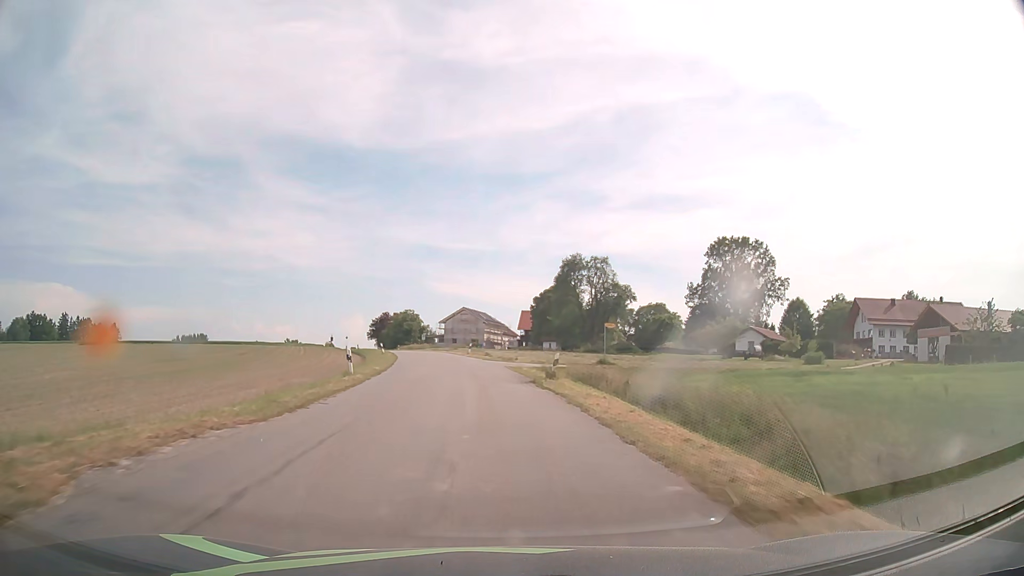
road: tertiary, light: Day
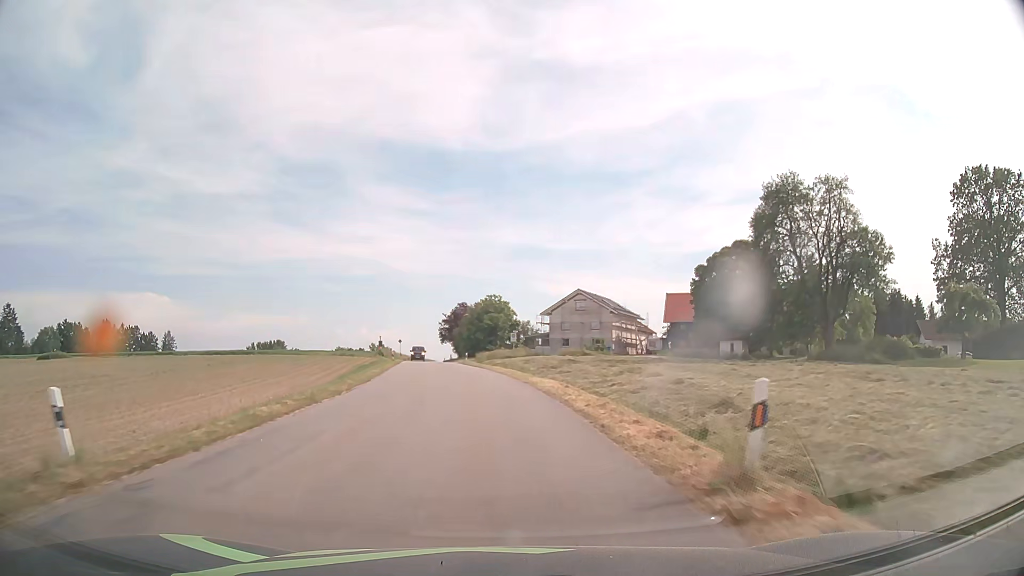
(-4.1, +50.2) m; -9°
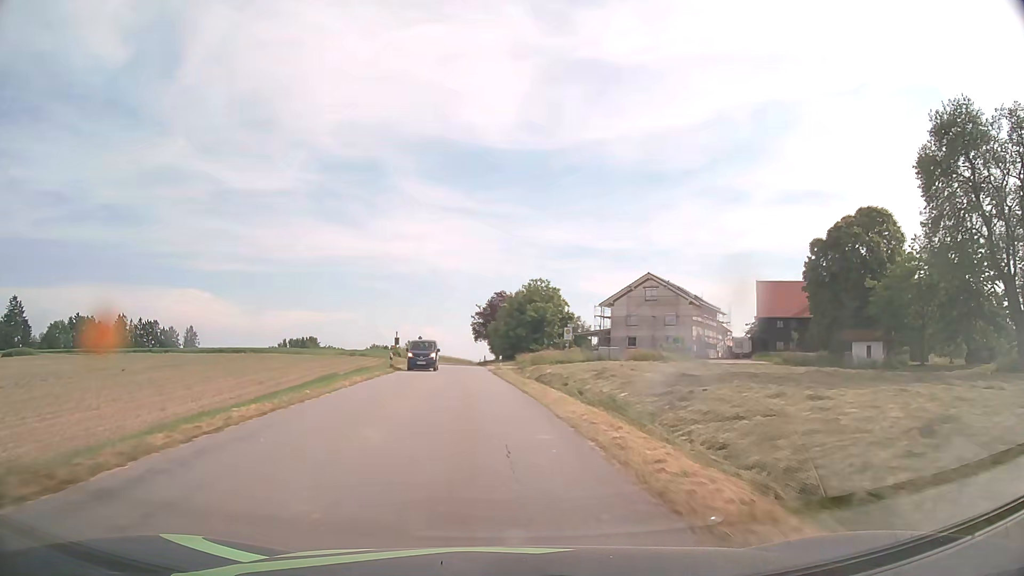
(-0.5, +20.3) m; -3°
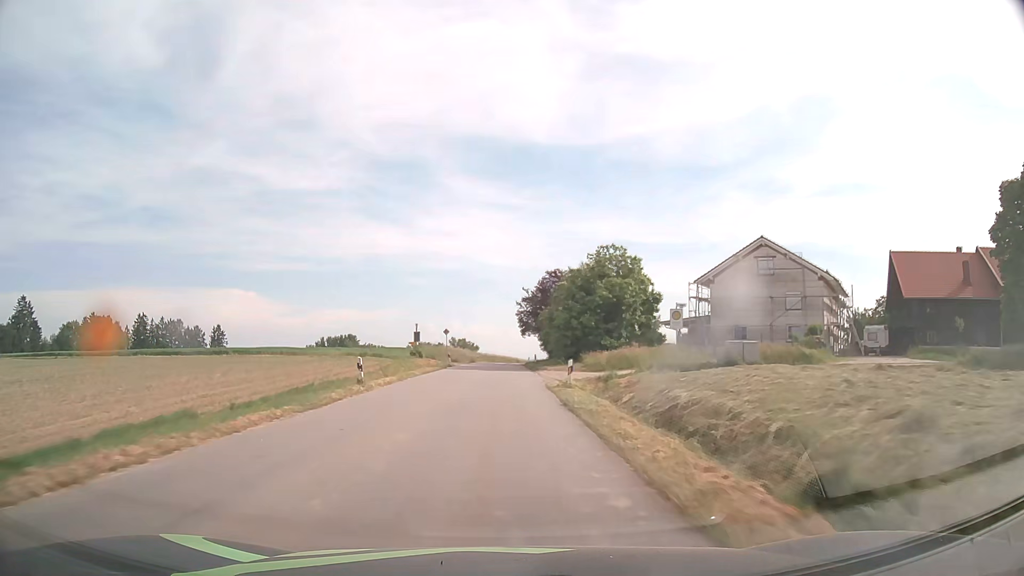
(-0.8, +20.5) m; -4°
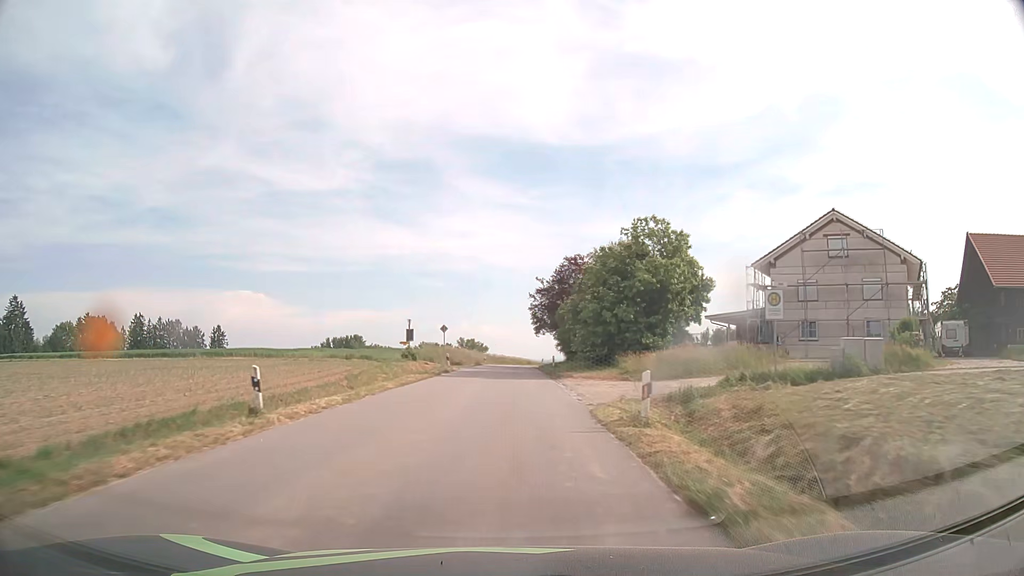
(-0.1, +10.4) m; -1°
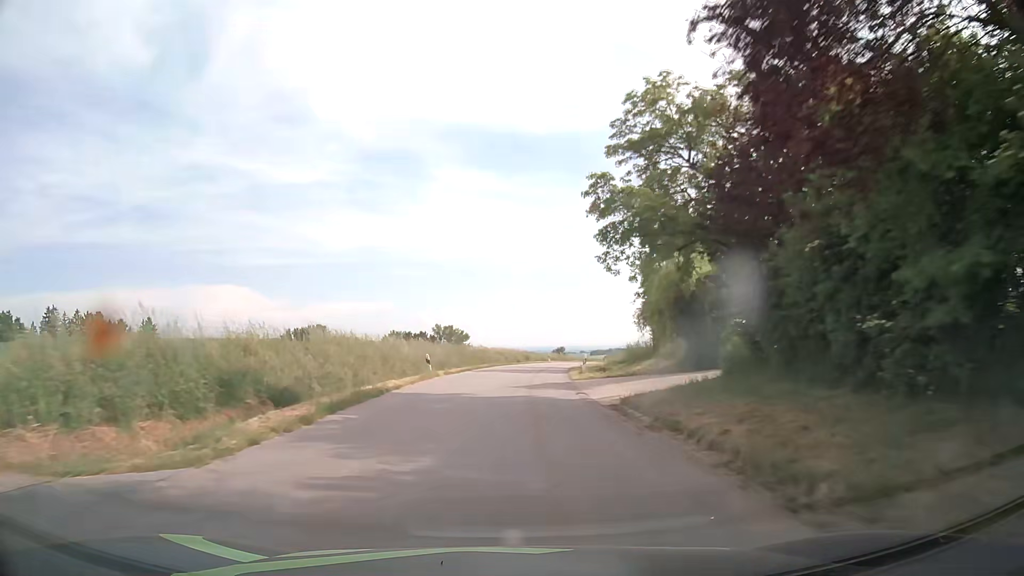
(+0.3, +51.7) m; +1°
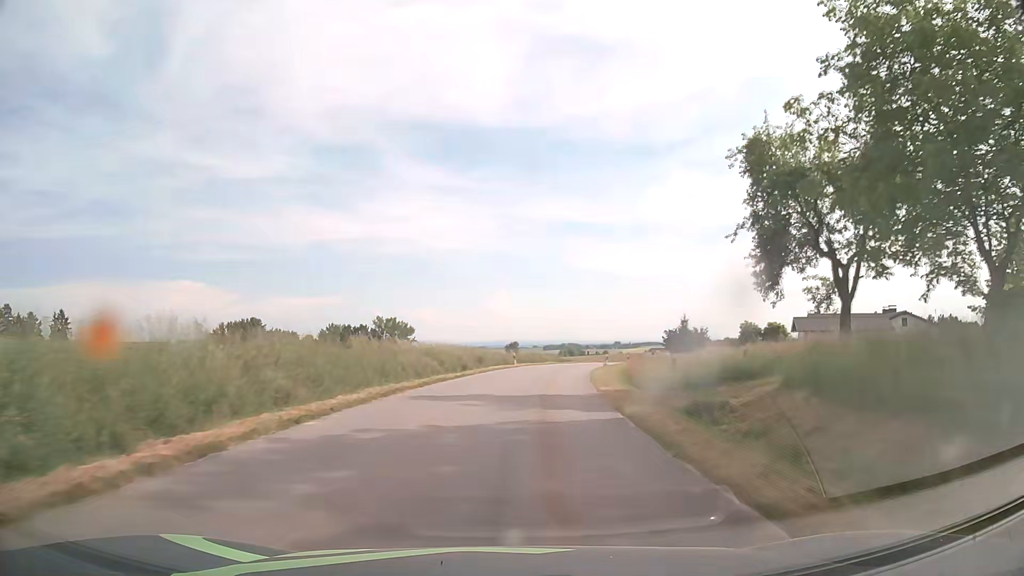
(+0.8, +30.7) m; +4°
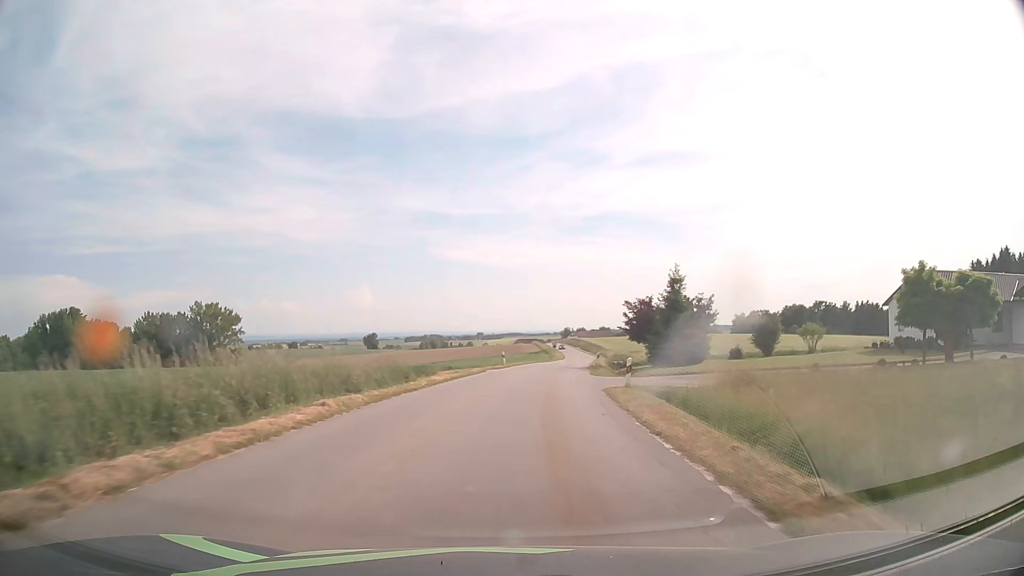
(+4.7, +50.8) m; +11°
(0, +10) (+1, +20) (+2, +30) (+3, +40) (+5, +50) (+6, +60) (+8, +69) (+9, +79) (+11, +89) (+12, +99) m
